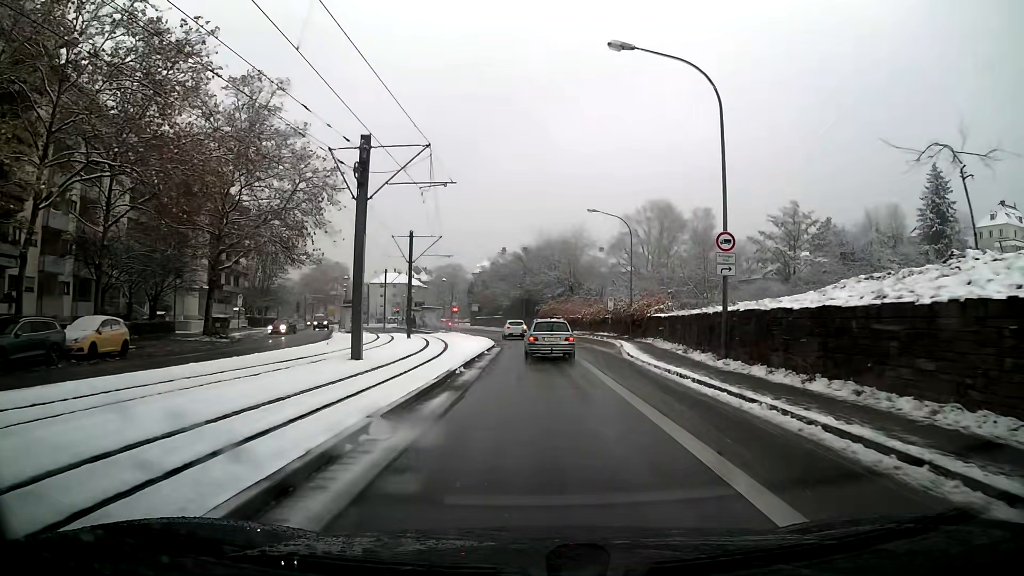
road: secondary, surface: asphalt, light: Day
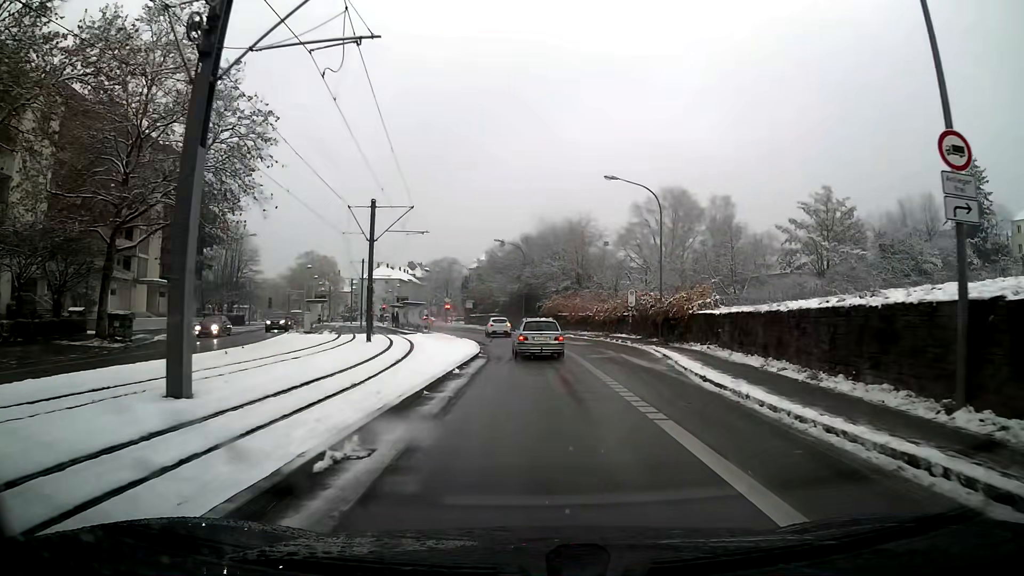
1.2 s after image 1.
(0.0, +11.5) m; 0°
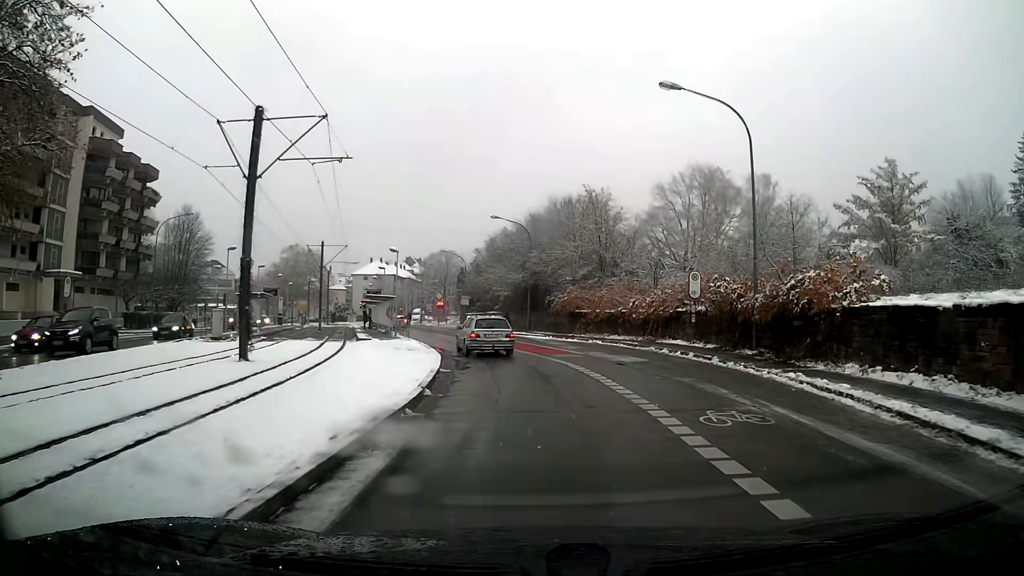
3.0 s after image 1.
(-0.1, +16.1) m; -1°
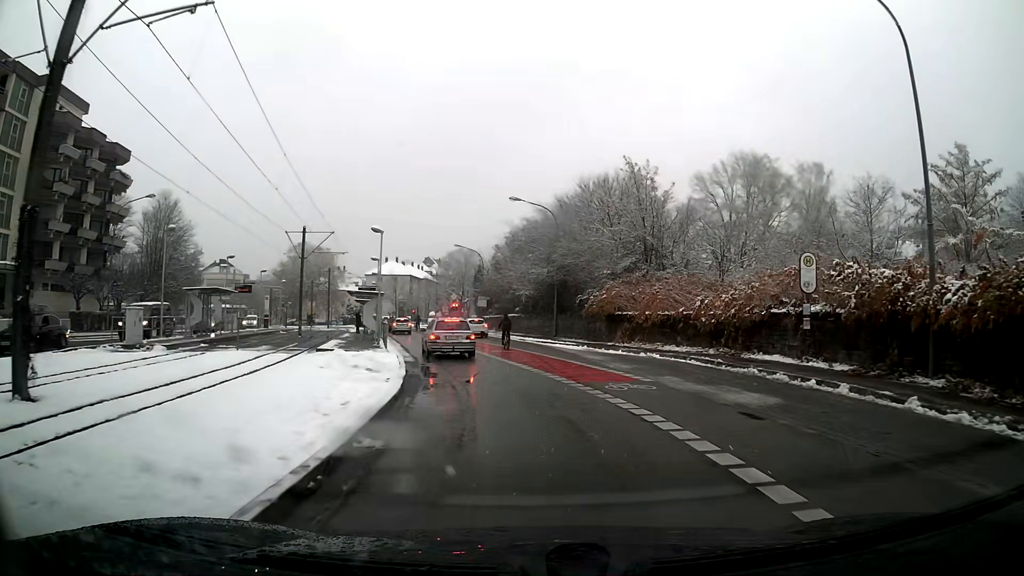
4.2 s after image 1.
(-0.2, +10.2) m; -3°
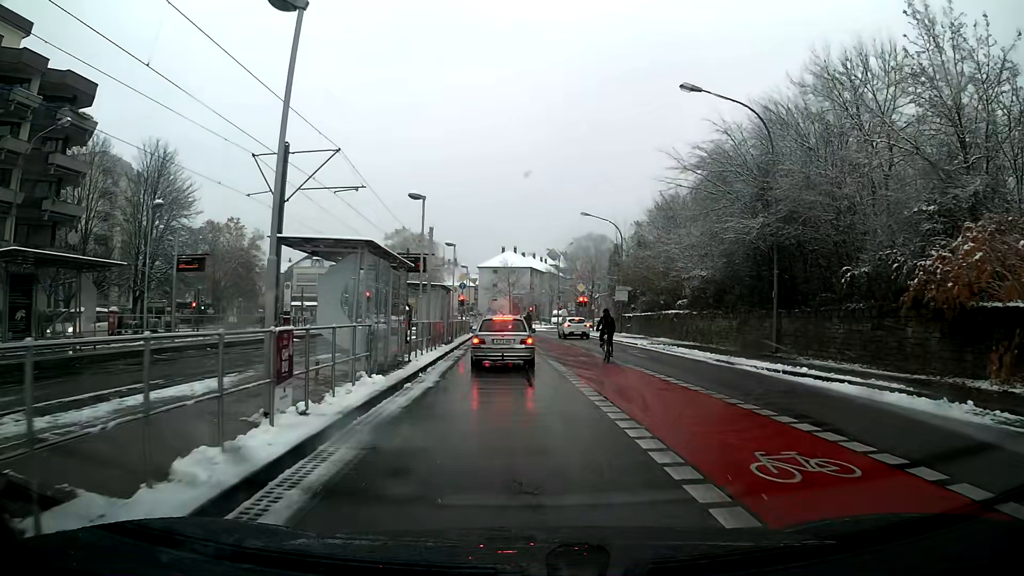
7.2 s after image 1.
(-2.2, +22.7) m; -10°
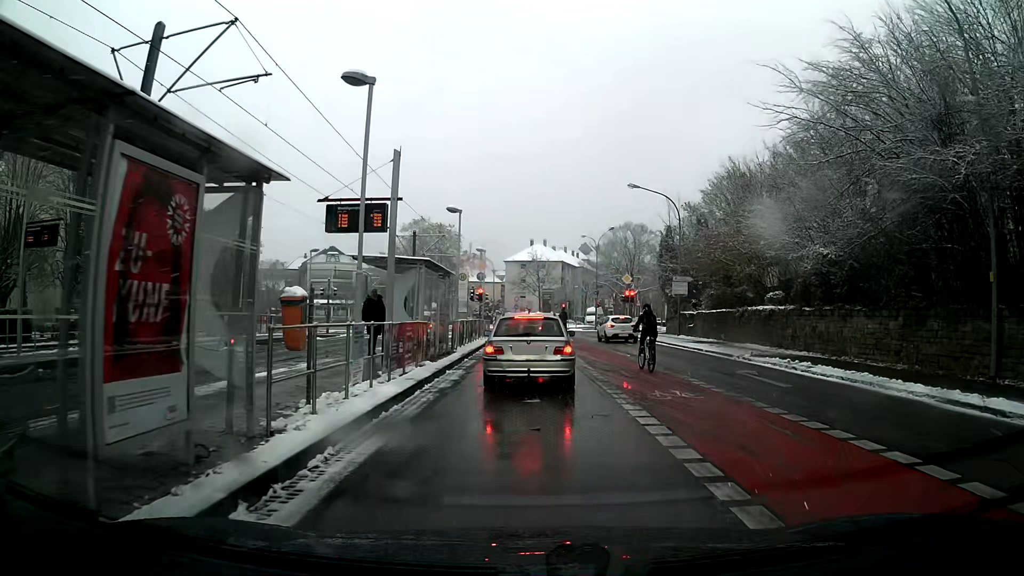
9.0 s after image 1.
(-0.2, +11.1) m; -2°
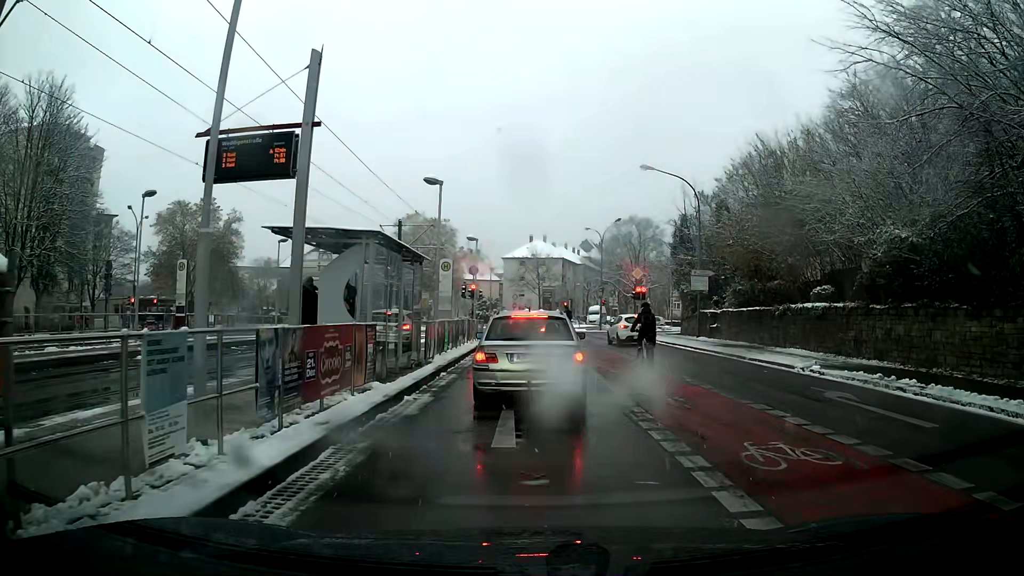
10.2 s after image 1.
(0.0, +5.1) m; +1°
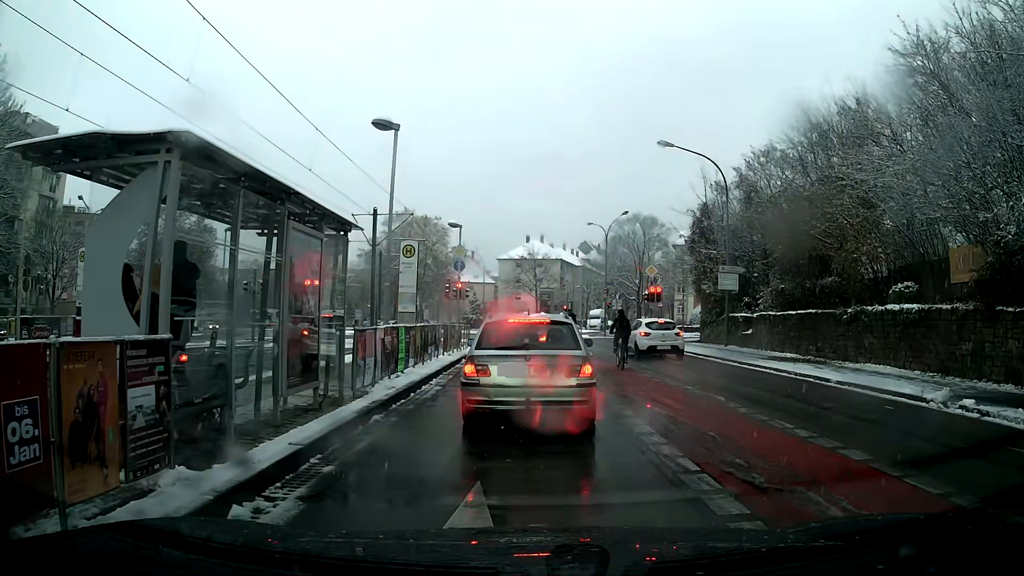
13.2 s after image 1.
(-0.1, +6.1) m; -2°
